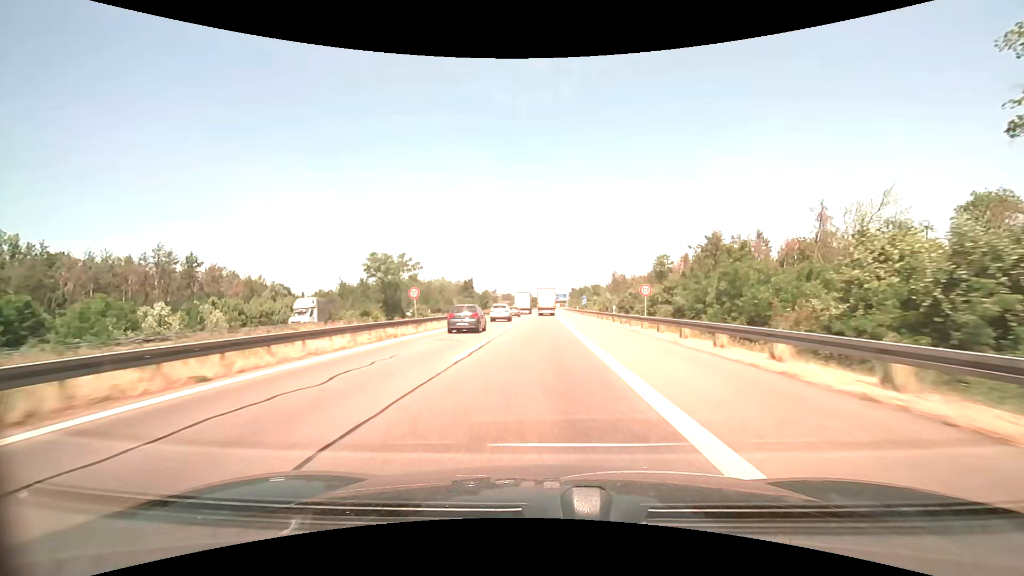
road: motorway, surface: asphalt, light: Day
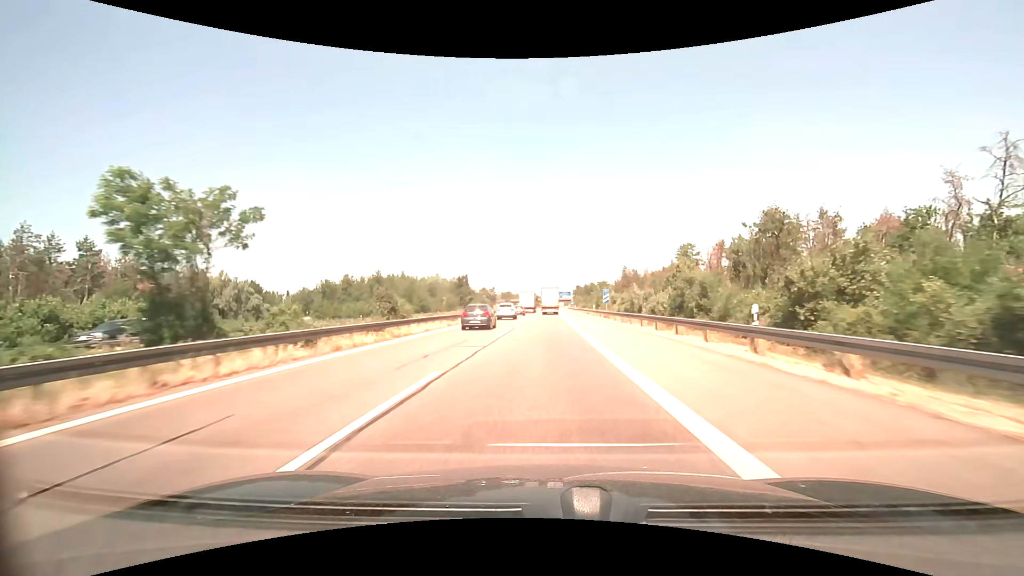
(0.0, +26.6) m; 0°
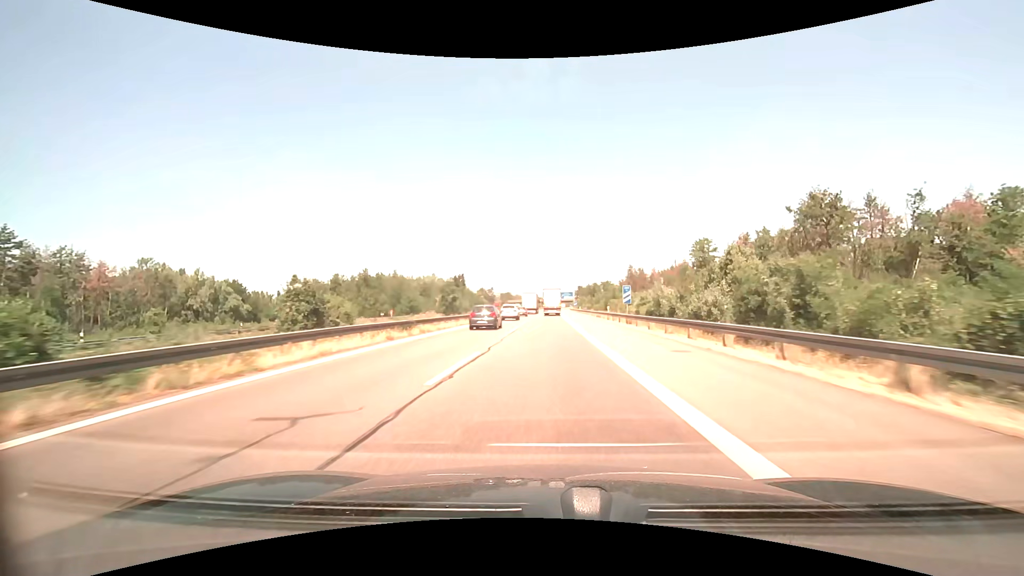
(0.0, +13.4) m; 0°
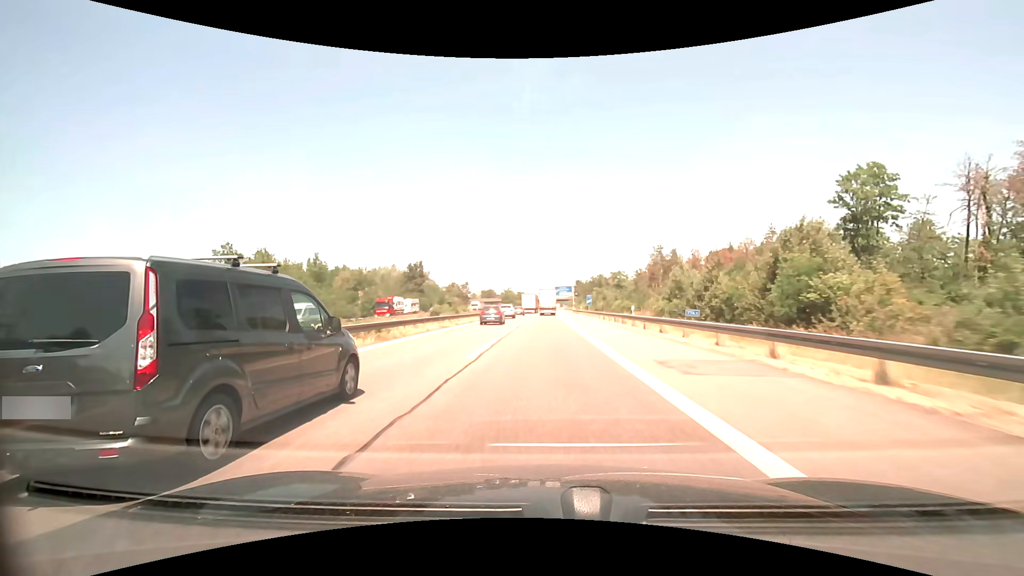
(+0.7, +67.9) m; +1°
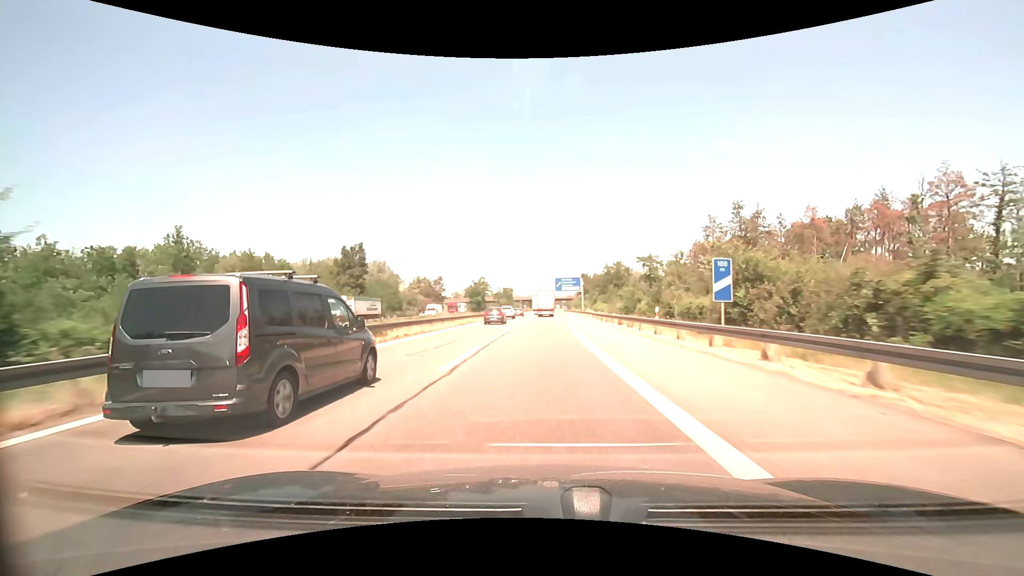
(+0.3, +56.6) m; 0°
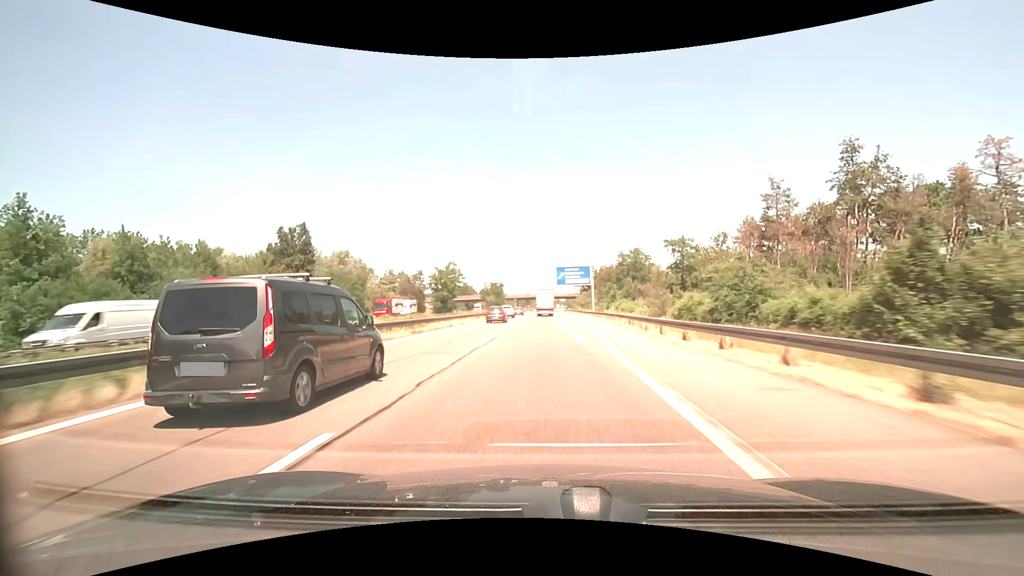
(+0.1, +29.3) m; 0°
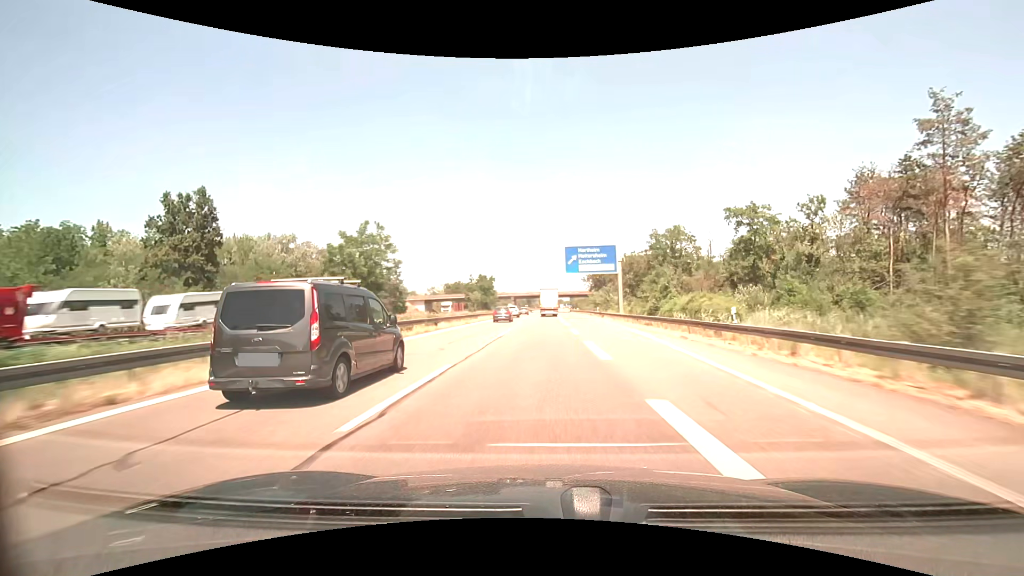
(0.0, +29.8) m; 0°
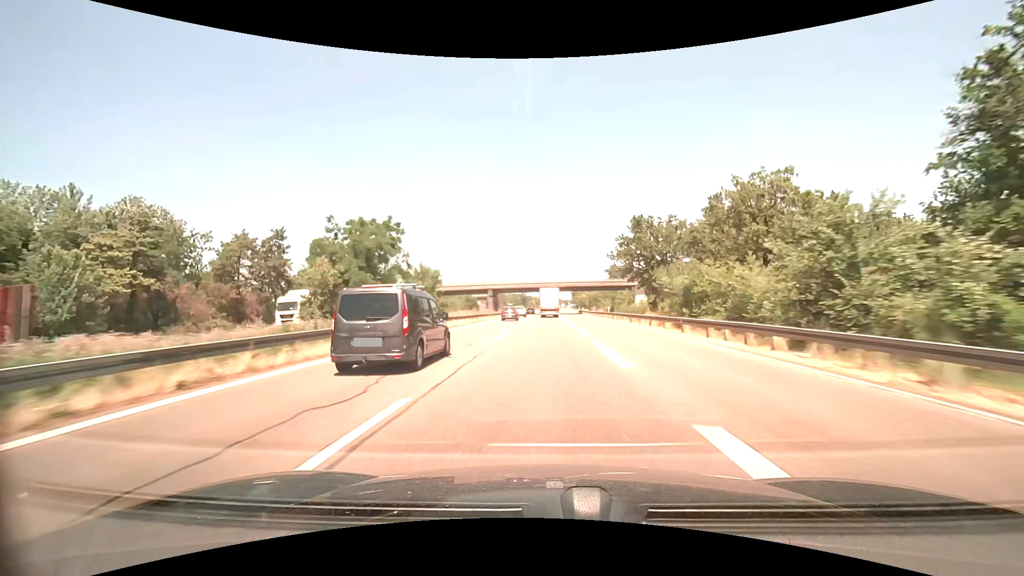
(+0.1, +60.8) m; 0°
(0, +10) (0, +20) (0, +30) (0, +40) (0, +50) (0, +60) (+1, +70) (+1, +80) (+1, +90) (+1, +100) m
